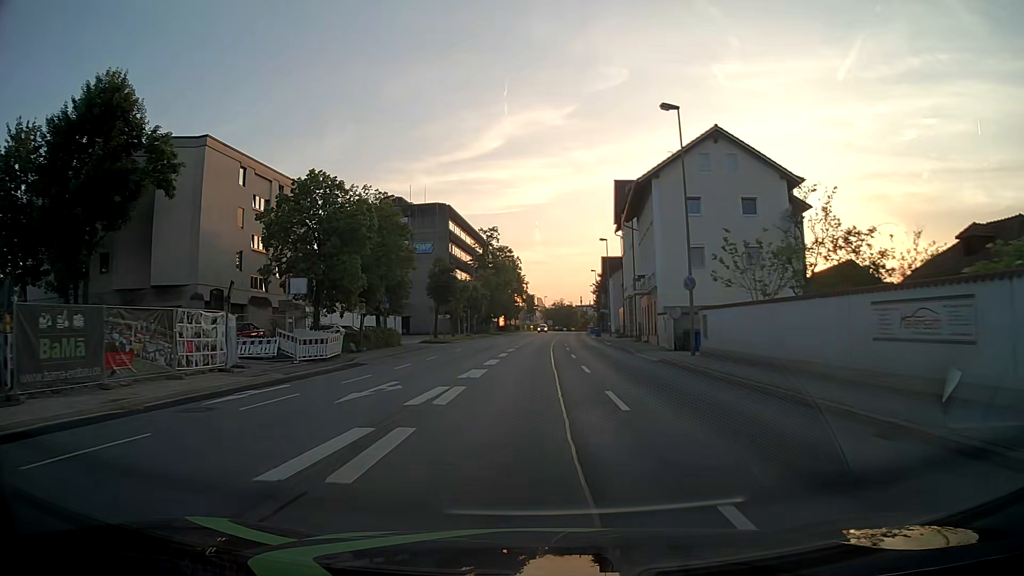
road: primary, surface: asphalt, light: Day
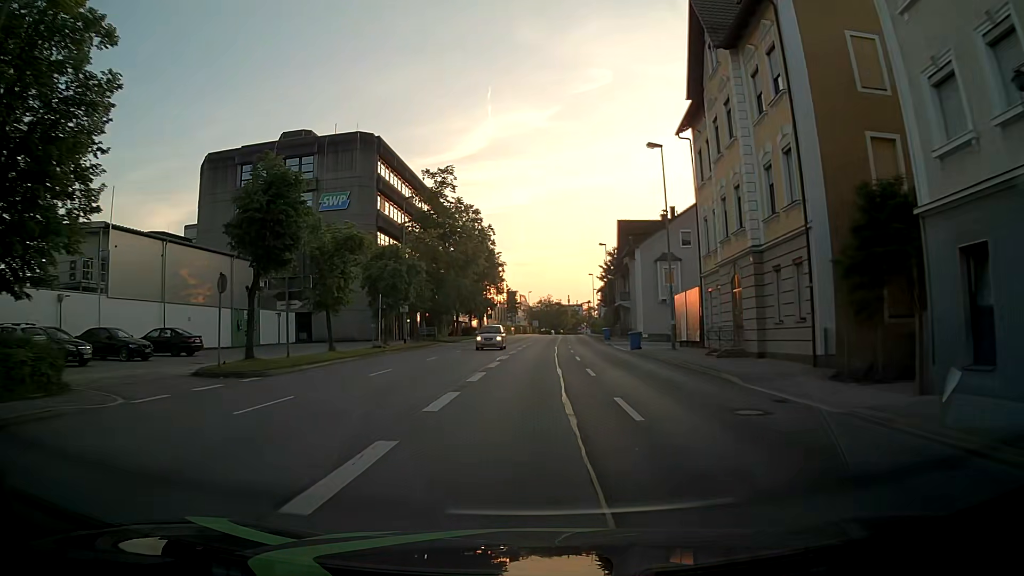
(+0.4, +37.2) m; +1°
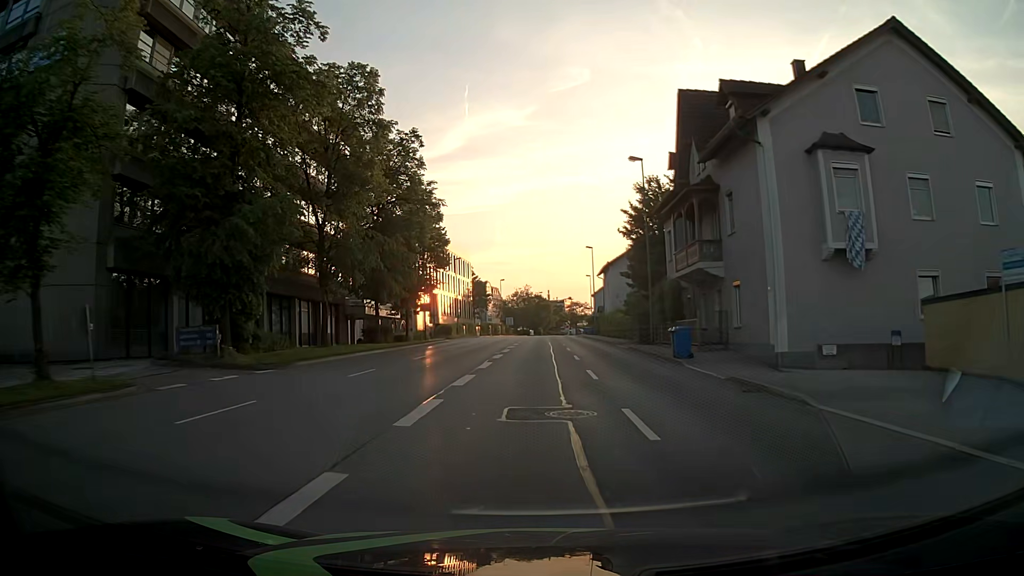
(+0.7, +37.8) m; +2°
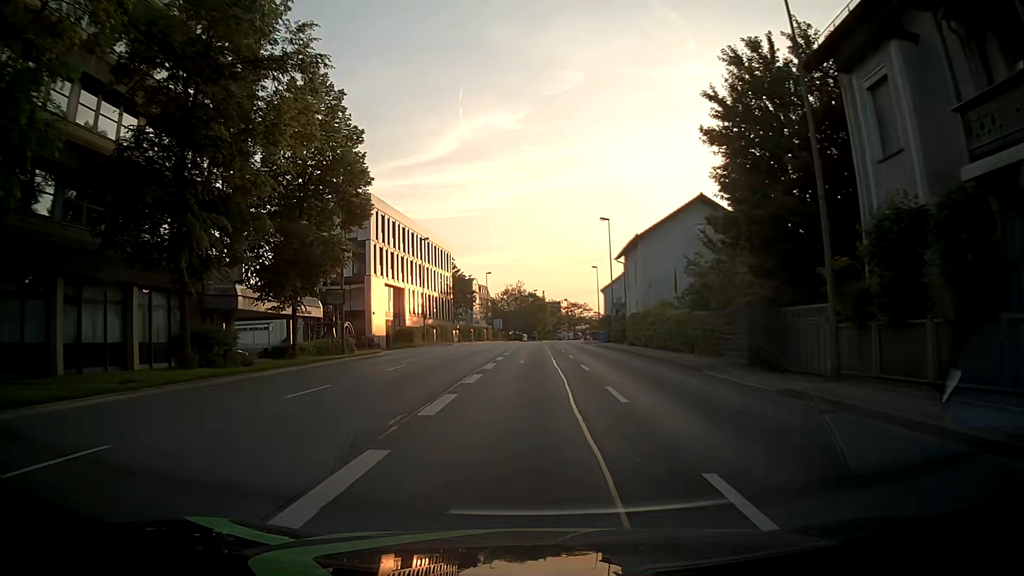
(+0.1, +22.8) m; +1°
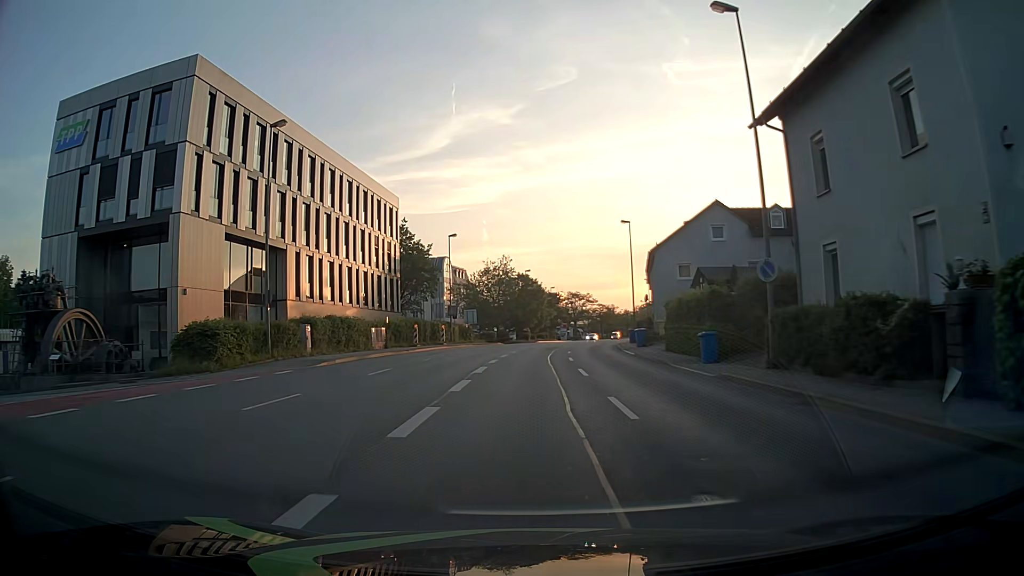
(+0.1, +38.0) m; +1°
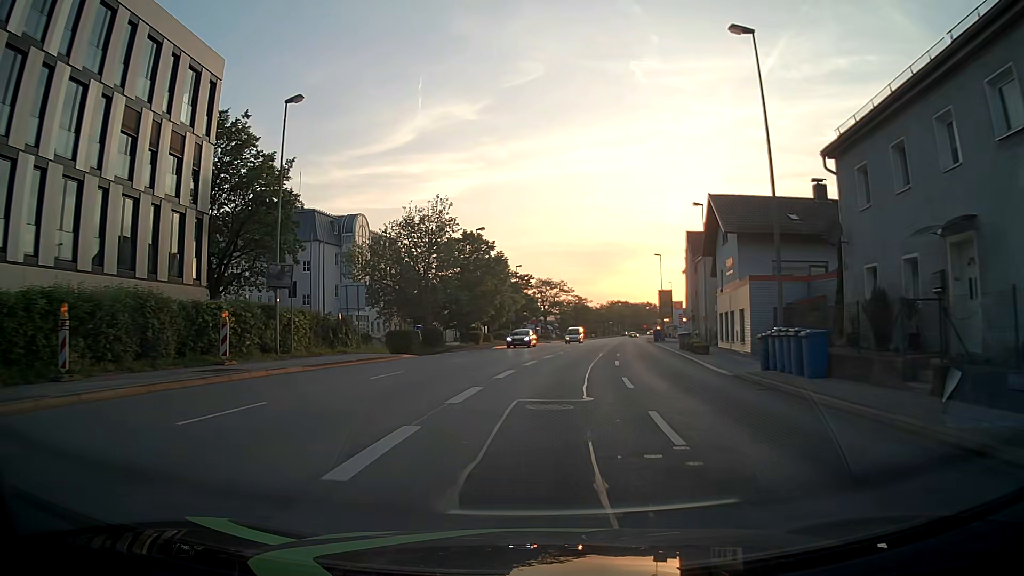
(+0.3, +38.3) m; +3°
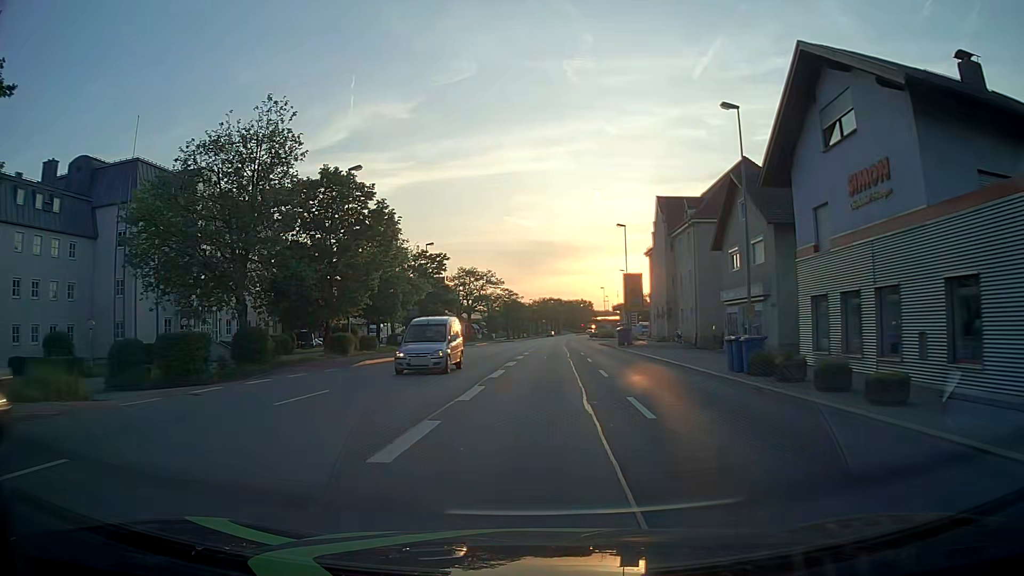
(+1.2, +23.0) m; +6°
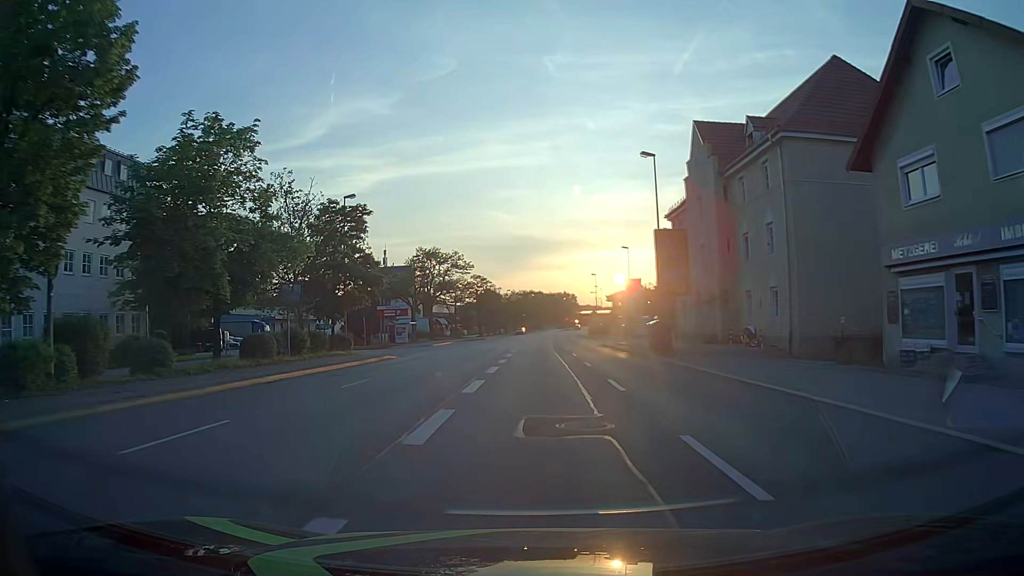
(+0.4, +23.1) m; +1°
(0, +10) (0, +20) (0, +30) (0, +40) (+1, +50) (+1, +60) (+1, +70) (+1, +80) (+2, +90) (+2, +100) m
